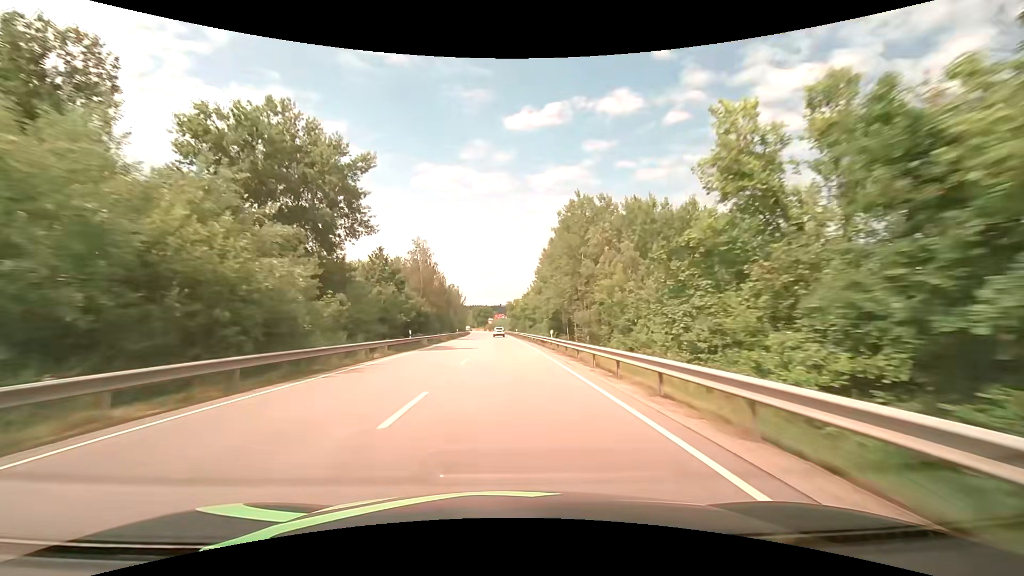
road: primary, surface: asphalt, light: Day
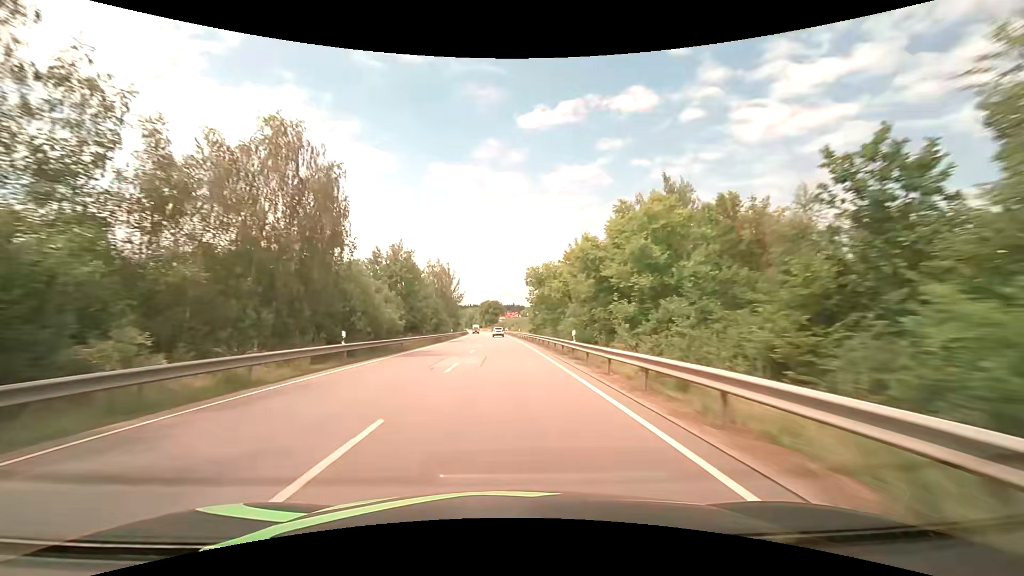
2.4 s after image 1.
(-0.8, +63.4) m; -1°
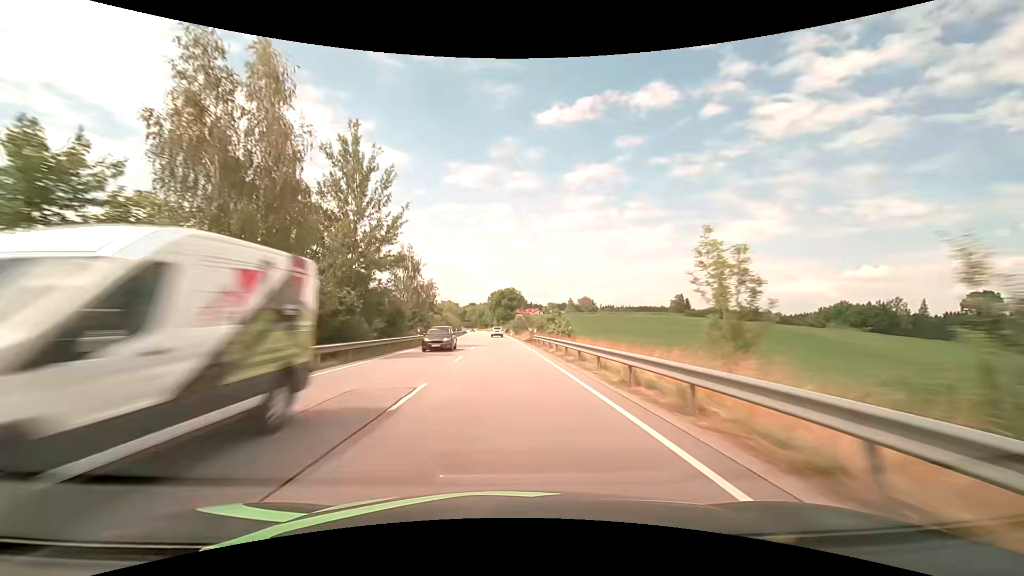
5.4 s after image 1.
(-1.5, +79.1) m; -2°
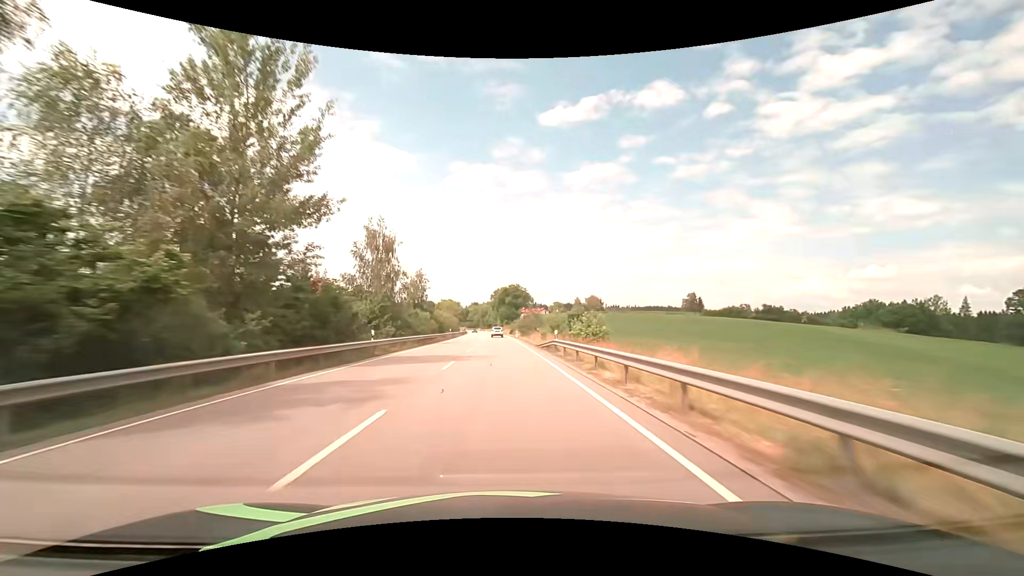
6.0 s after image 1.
(0.0, +15.8) m; 0°
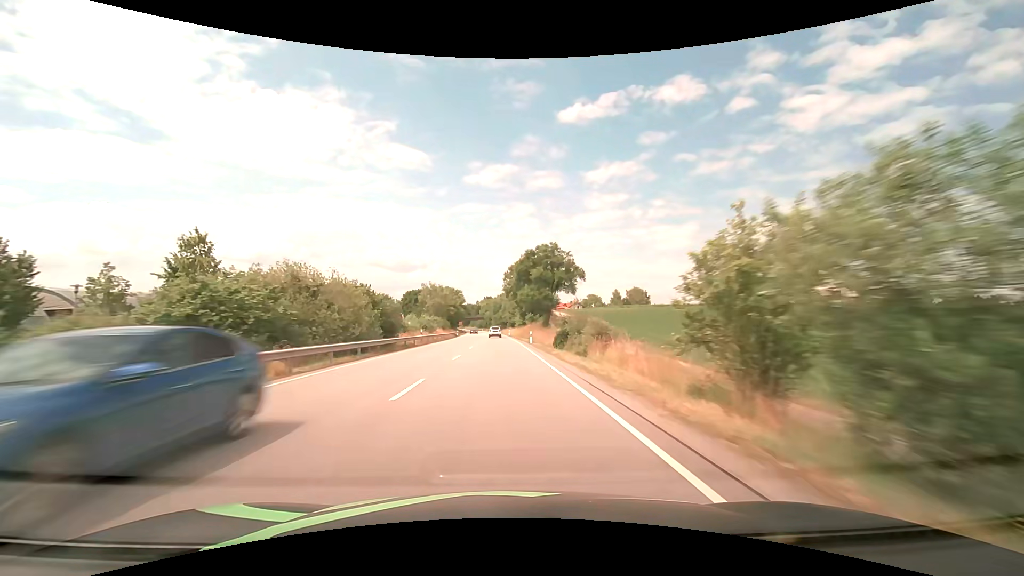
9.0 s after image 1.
(-1.4, +78.9) m; -2°
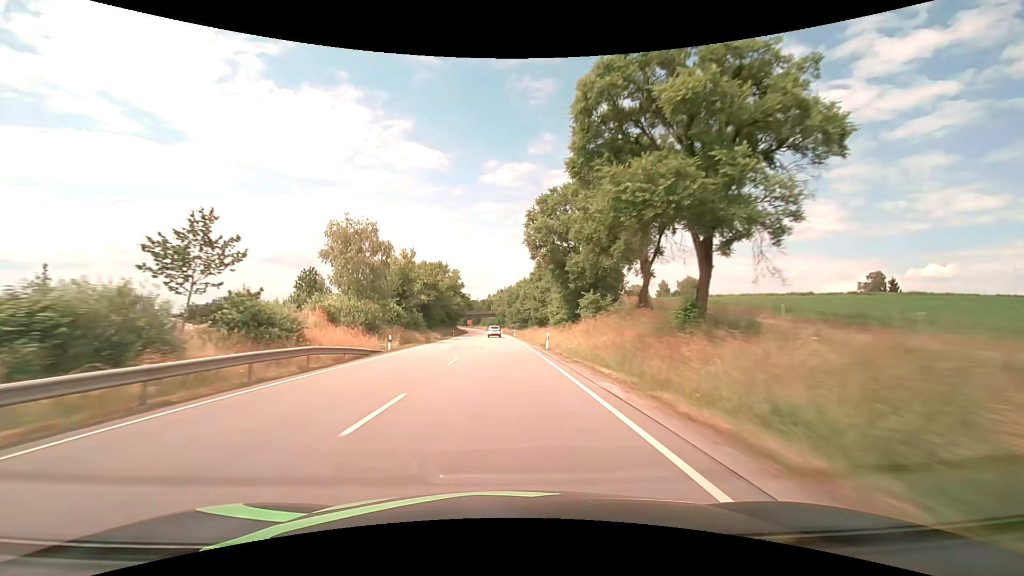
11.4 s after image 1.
(-1.2, +63.2) m; -2°
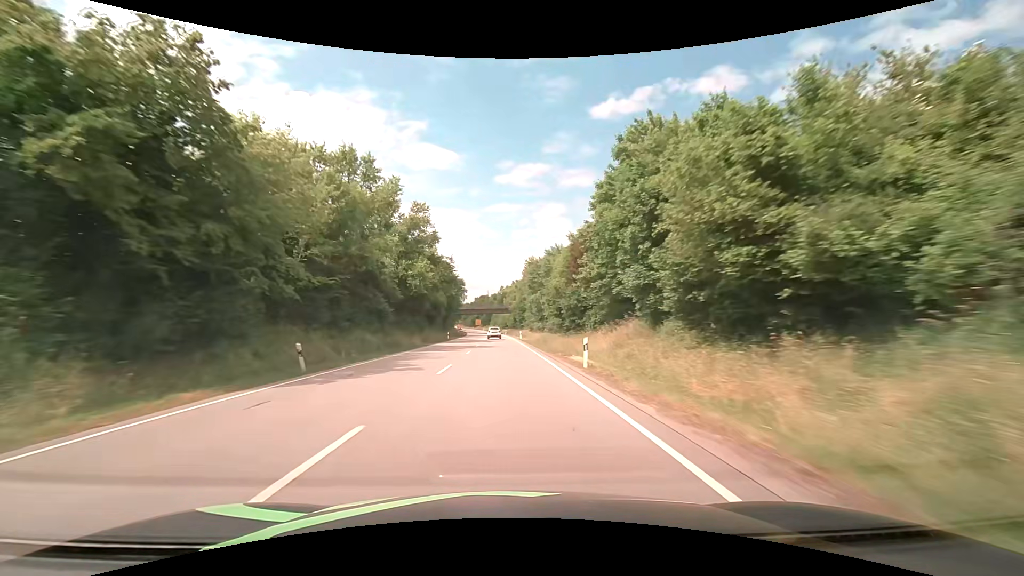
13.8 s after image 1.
(-1.1, +63.3) m; -2°
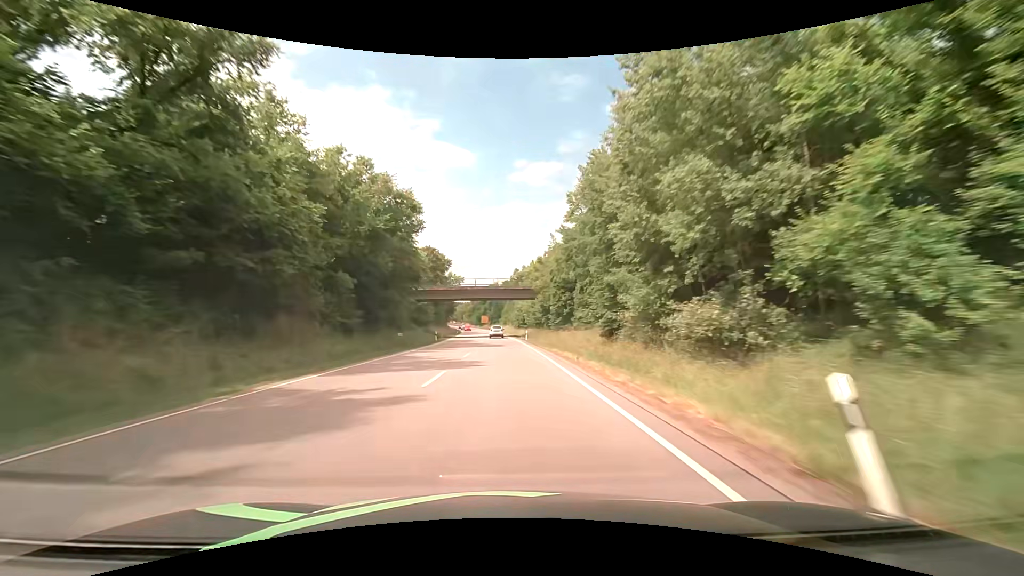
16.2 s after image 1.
(-1.3, +63.4) m; -1°
(0, +10) (0, +20) (0, +30) (-1, +40) (-1, +50) (-2, +60) (-2, +70) (-3, +80) (-3, +90) (-4, +100) m
